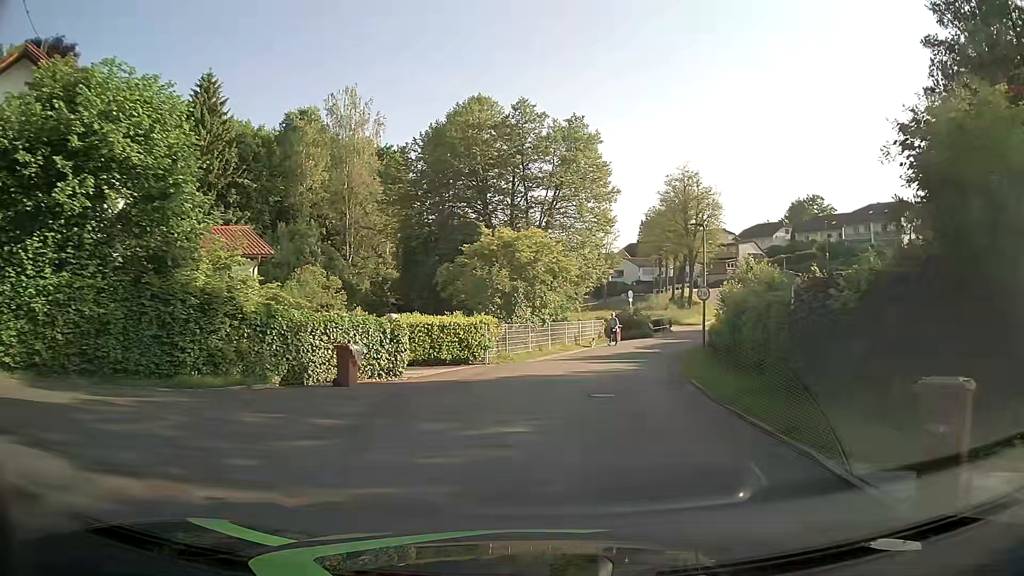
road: residential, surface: asphalt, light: Day
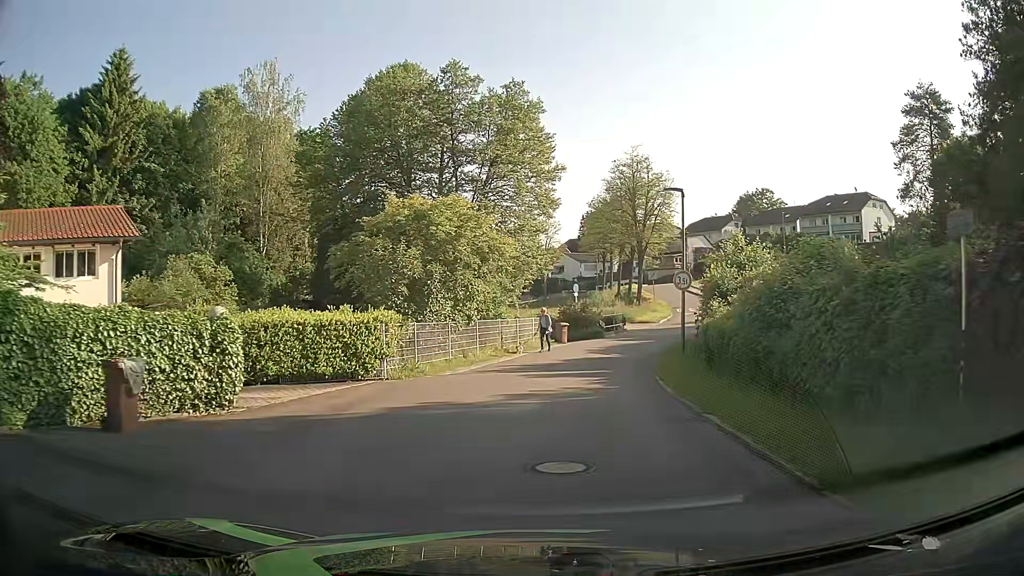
(+0.3, +6.7) m; +5°
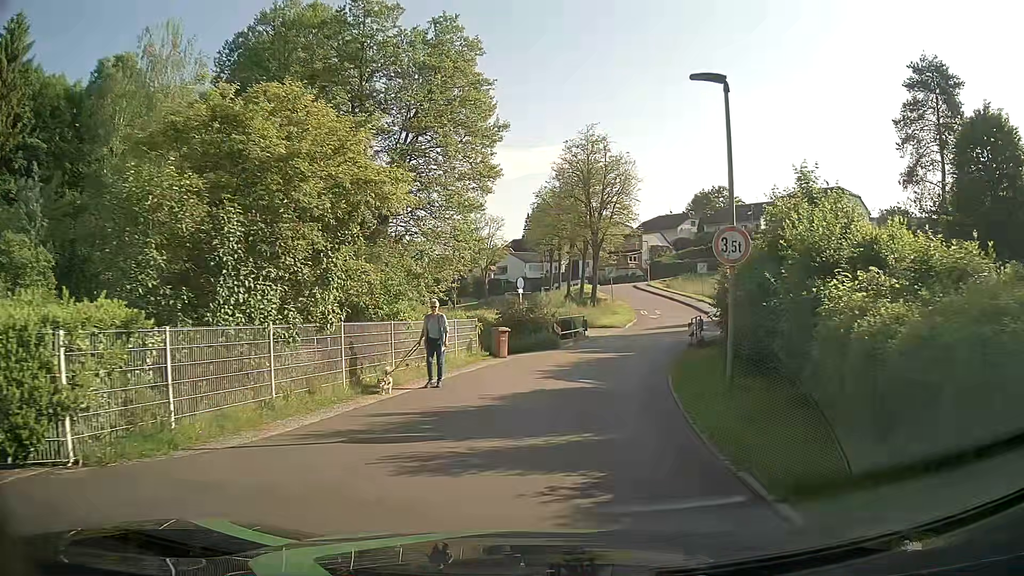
(+0.3, +9.9) m; +5°
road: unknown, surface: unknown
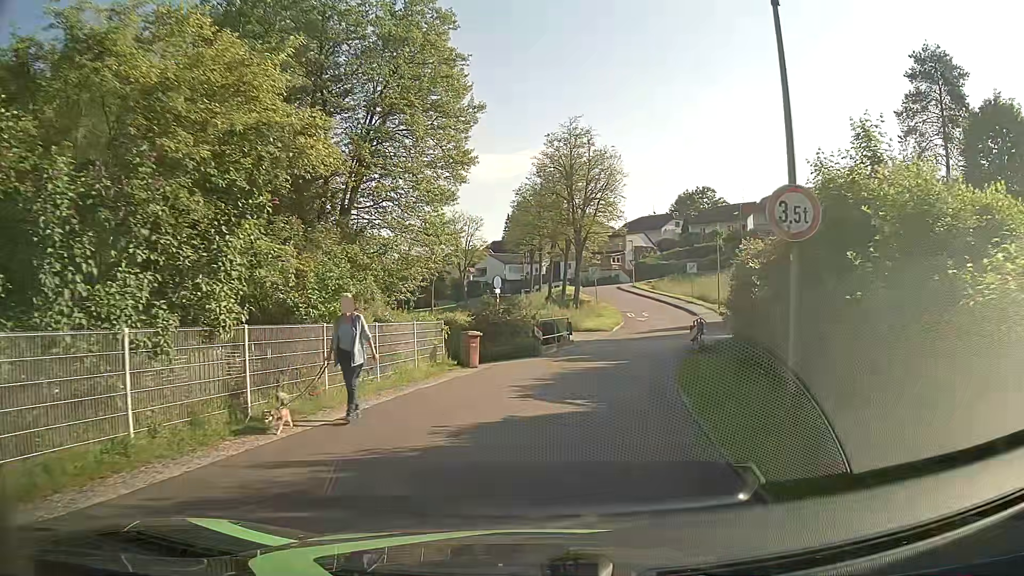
(0.0, +3.4) m; +1°
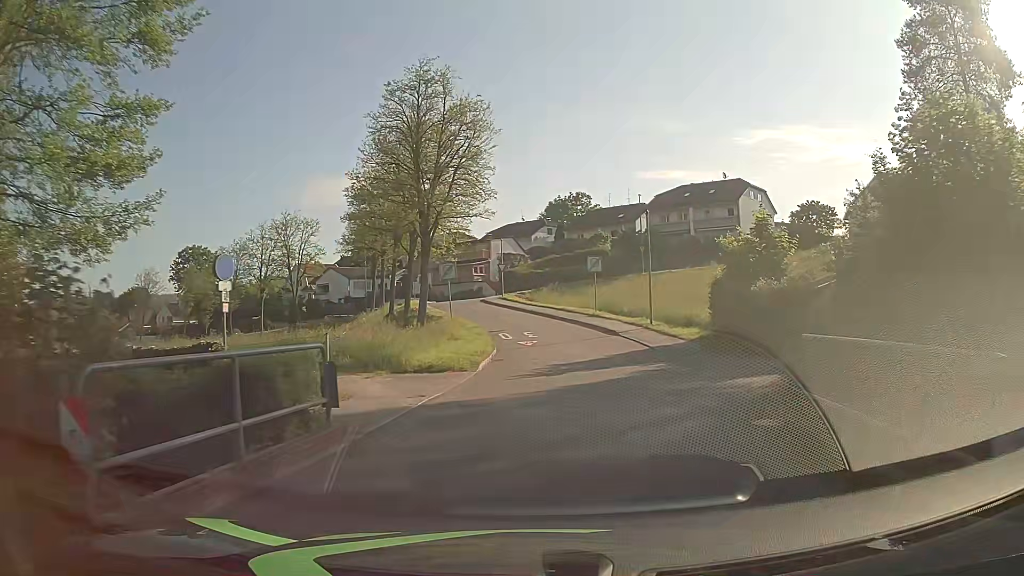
(+1.6, +18.7) m; +12°
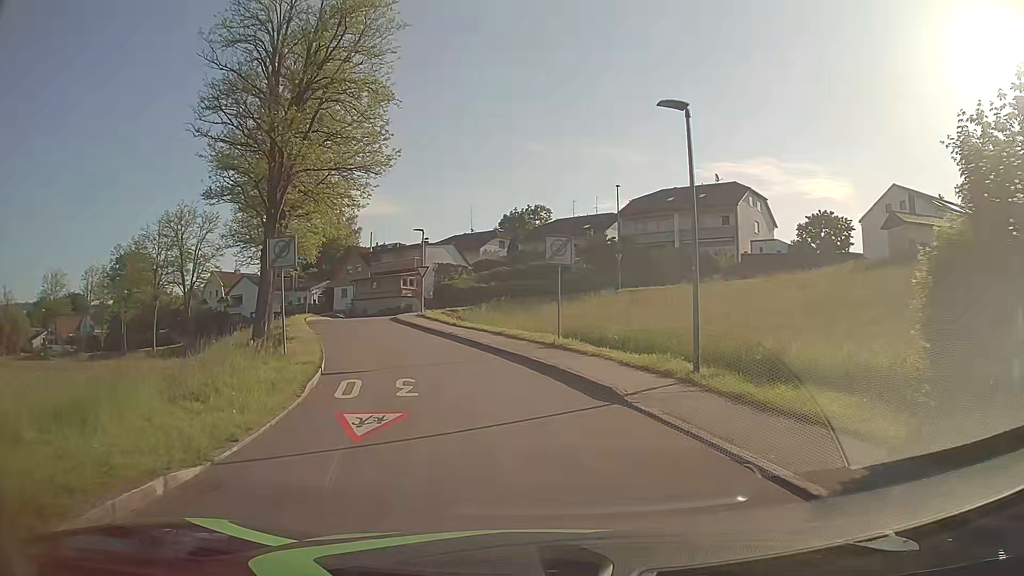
(+1.2, +17.3) m; +3°
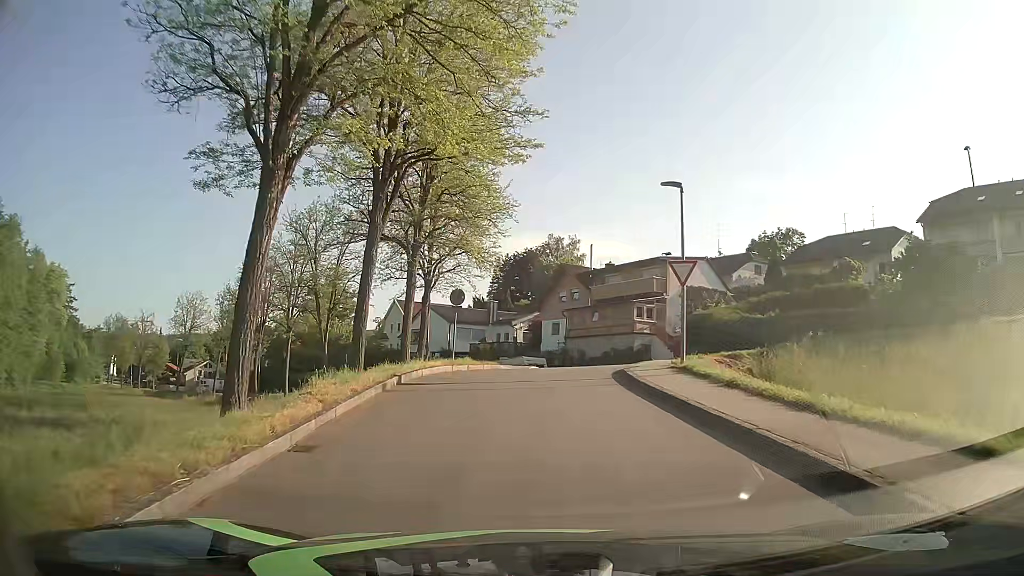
(-3.5, +21.1) m; -20°
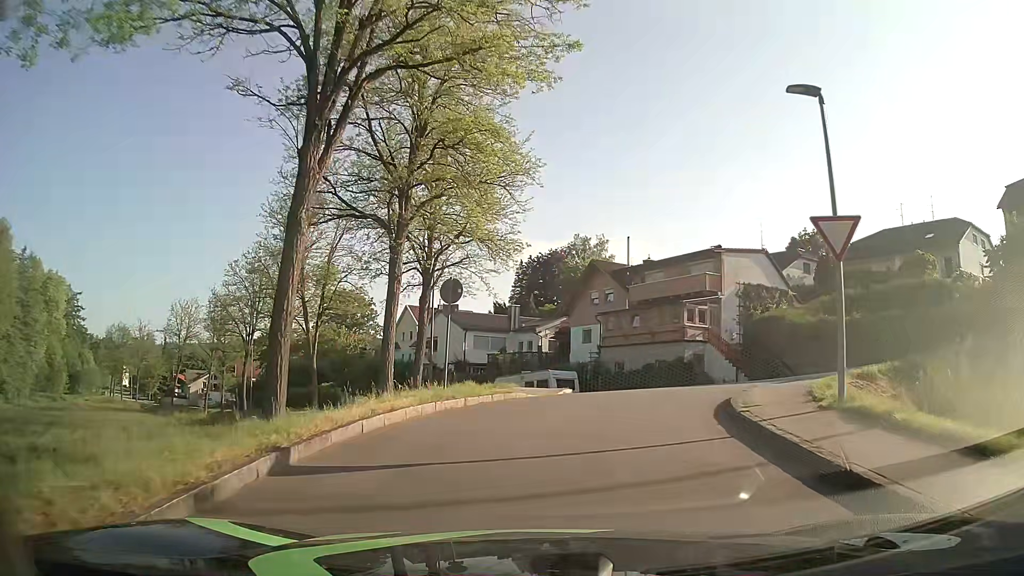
(-0.1, +8.3) m; -2°
(0, +10) (+4, +19) (+13, +23) (+22, +19) (+31, +14) (+40, +9) (+50, +6) (+59, +4) (+69, +3) (+79, +2) m
